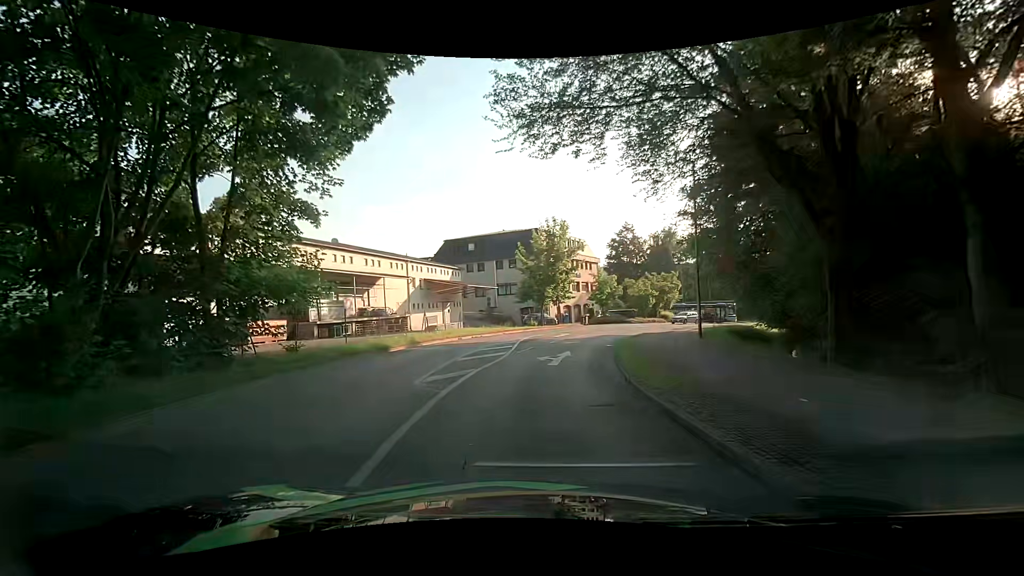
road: unclassified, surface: asphalt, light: Day
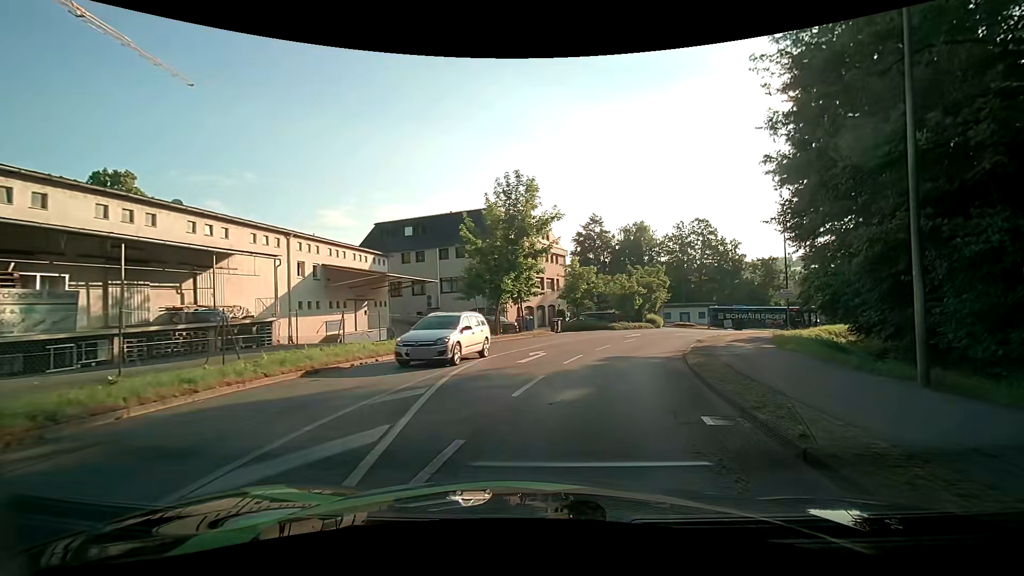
(0.0, +15.1) m; +3°
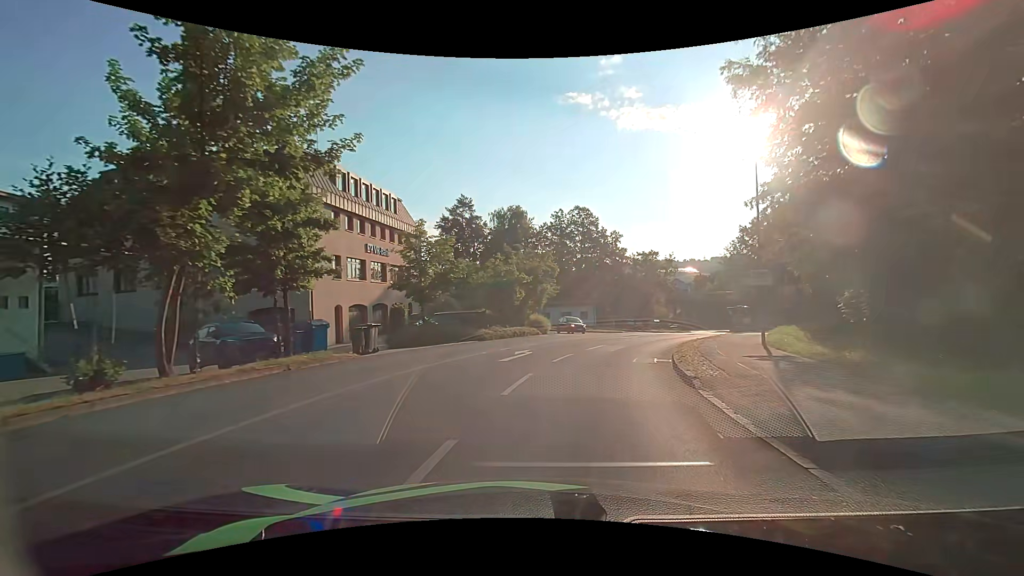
(+3.0, +17.8) m; +16°
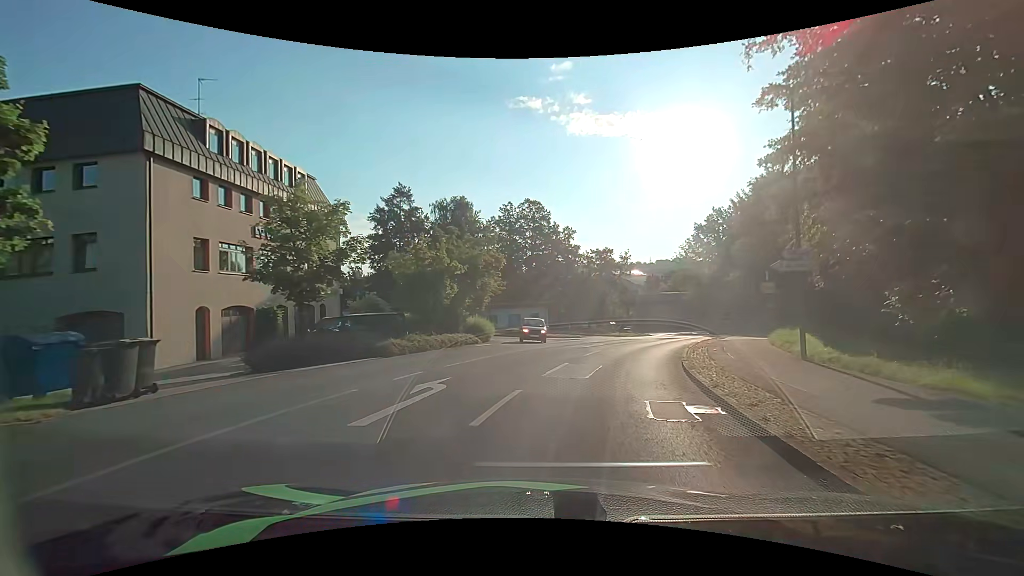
(+0.5, +8.3) m; +6°
(+1, +10) (+3, +20) (+6, +29) (+10, +38) (+14, +47) (+18, +57) (+21, +66) (+24, +76) (+25, +86) (+24, +96) m
